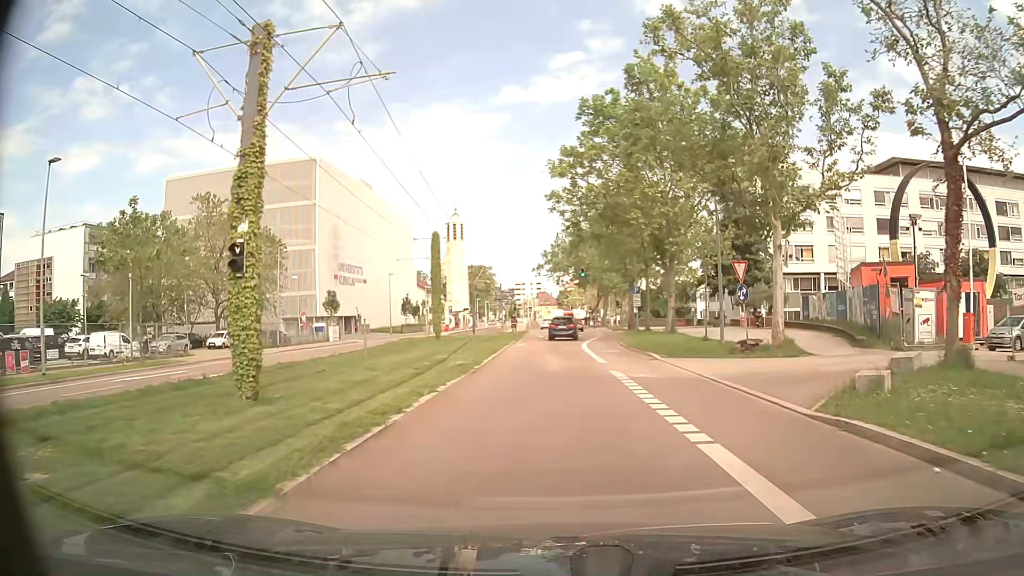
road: secondary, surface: asphalt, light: Day
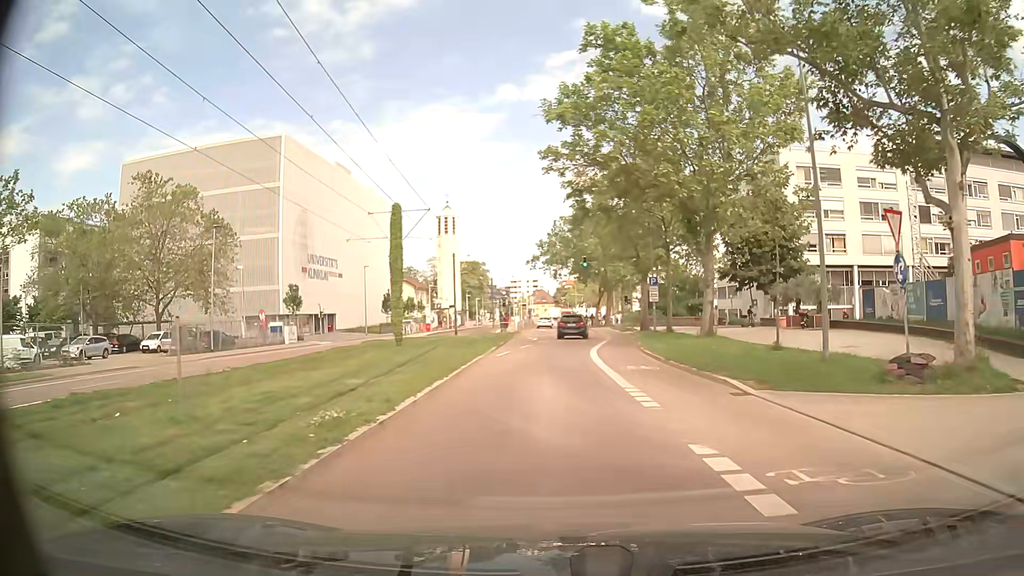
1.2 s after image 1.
(-0.1, +10.8) m; 0°
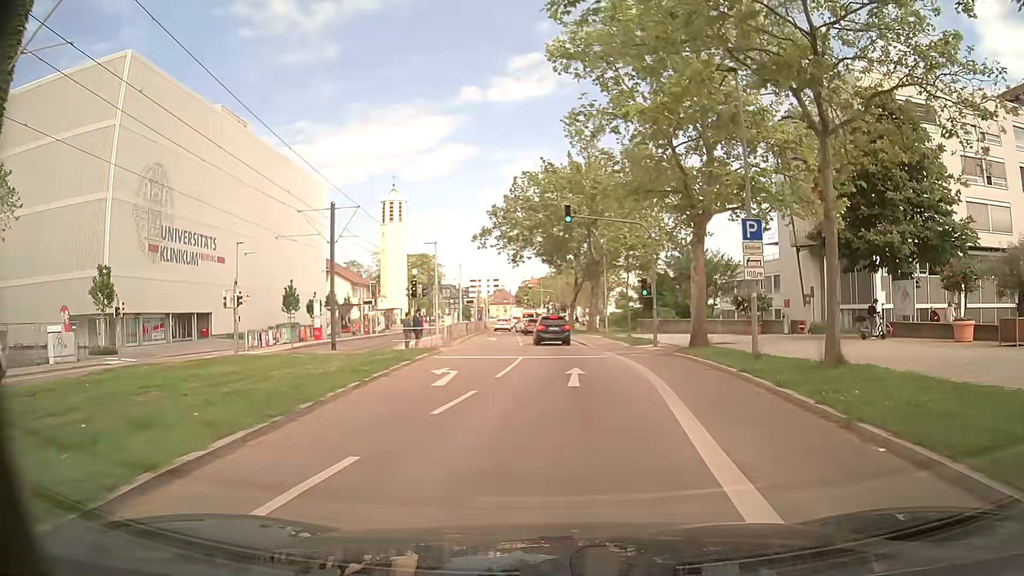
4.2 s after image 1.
(+0.4, +26.7) m; +3°
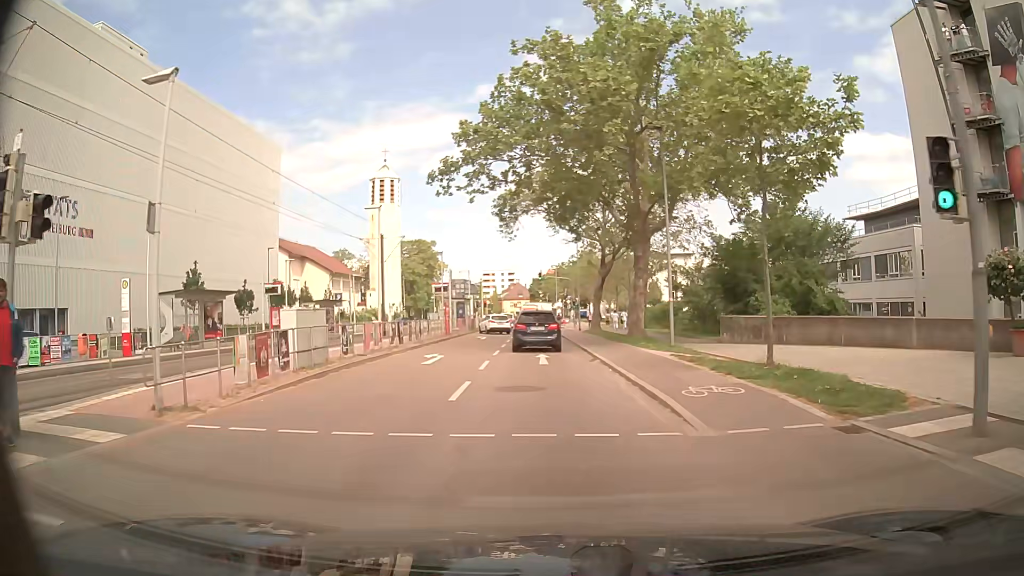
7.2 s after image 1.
(+0.5, +24.1) m; -2°
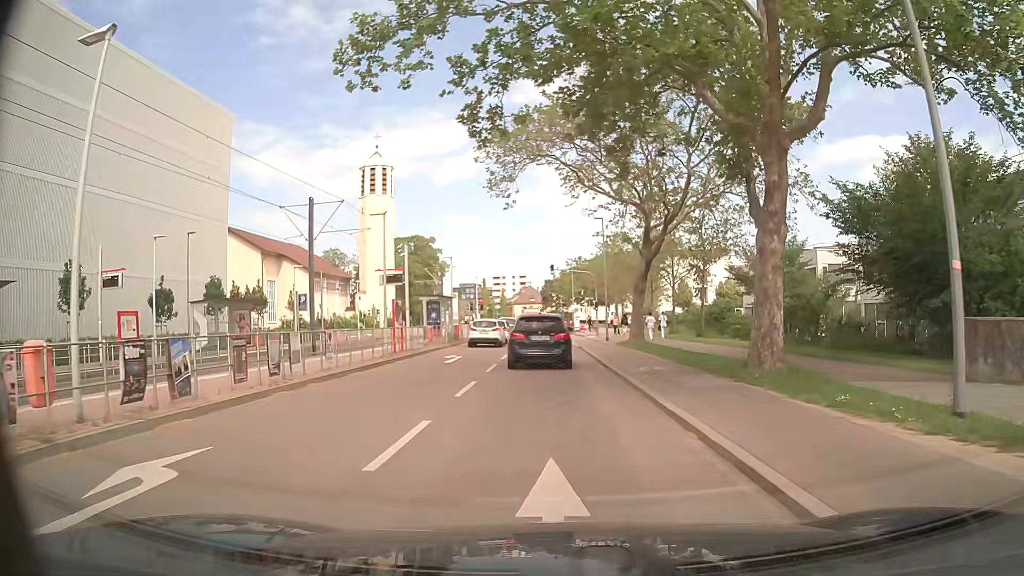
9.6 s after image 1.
(-0.2, +17.0) m; -1°
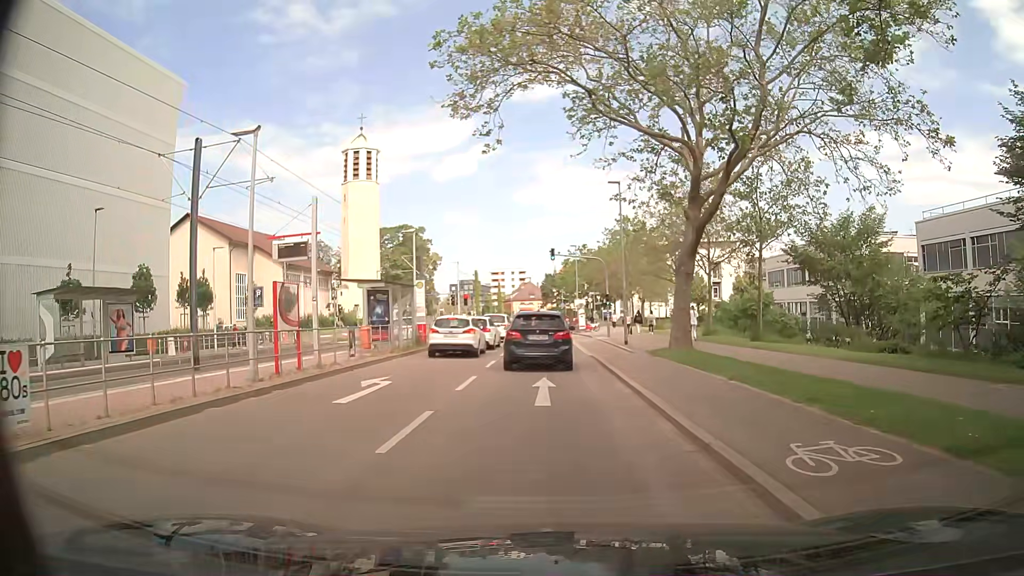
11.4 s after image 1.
(-0.1, +11.1) m; -1°
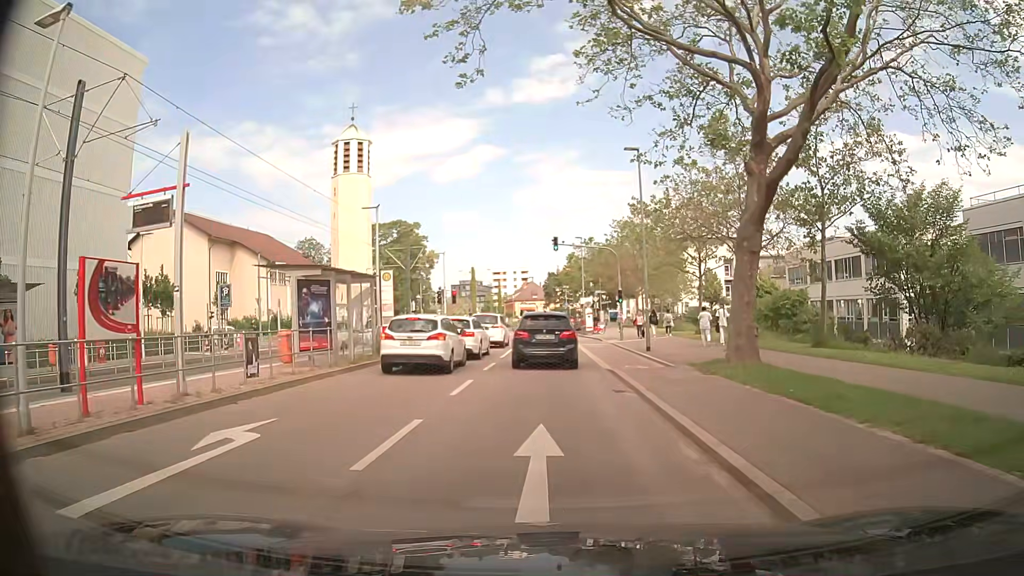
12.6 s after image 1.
(0.0, +6.9) m; 0°
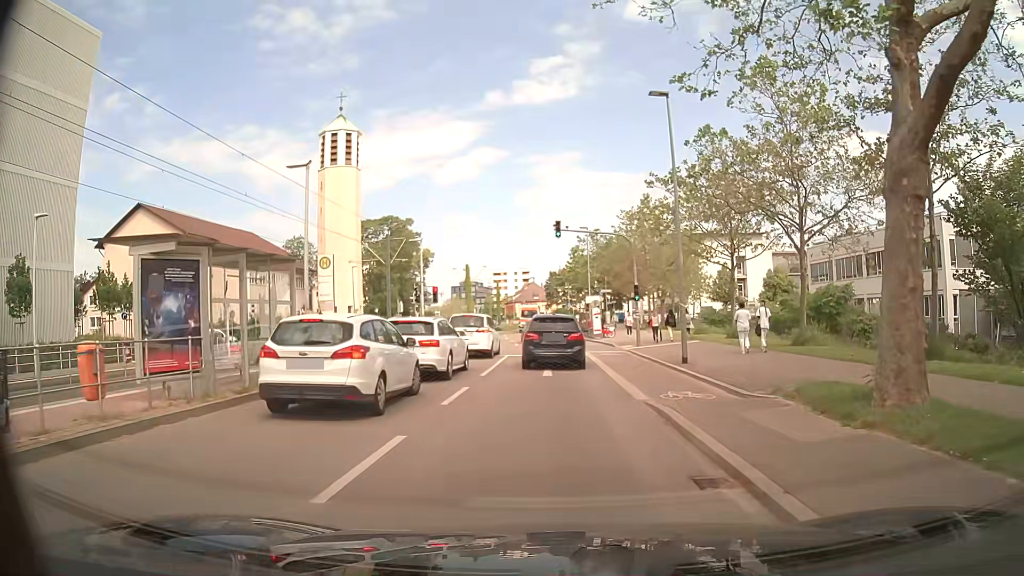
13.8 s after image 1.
(0.0, +7.1) m; +2°
(0, +10) (0, +20) (-1, +30) (-2, +40) (-3, +50) (-4, +60) (-4, +70) (-3, +80) (-3, +90) (-3, +100) m
